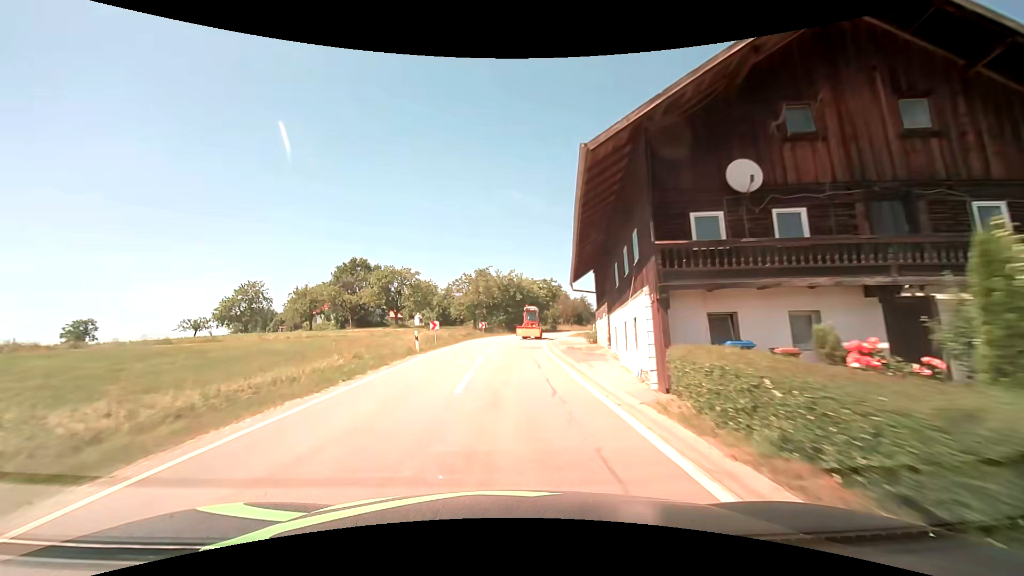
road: tertiary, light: Day
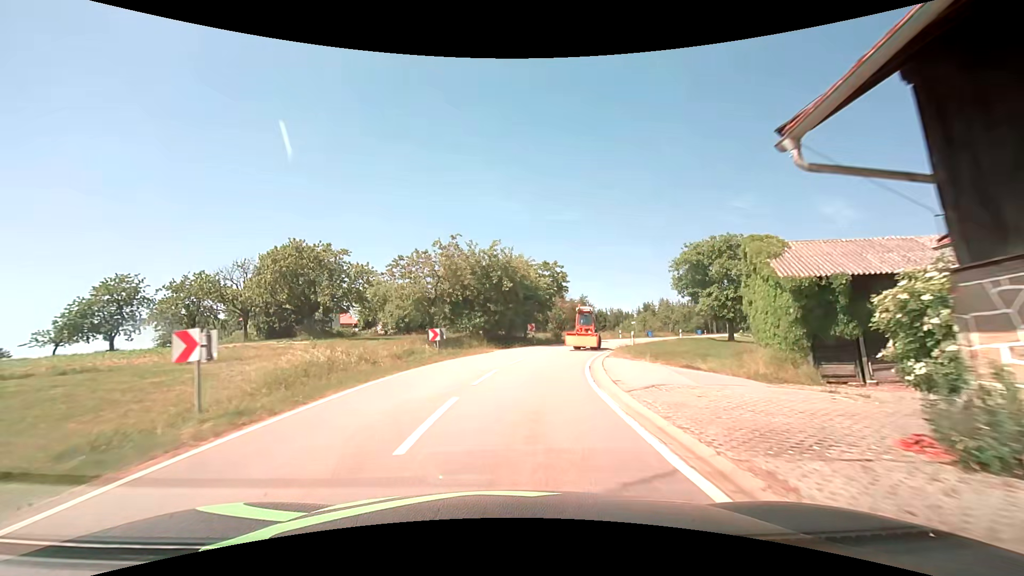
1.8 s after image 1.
(0.0, +22.6) m; +2°
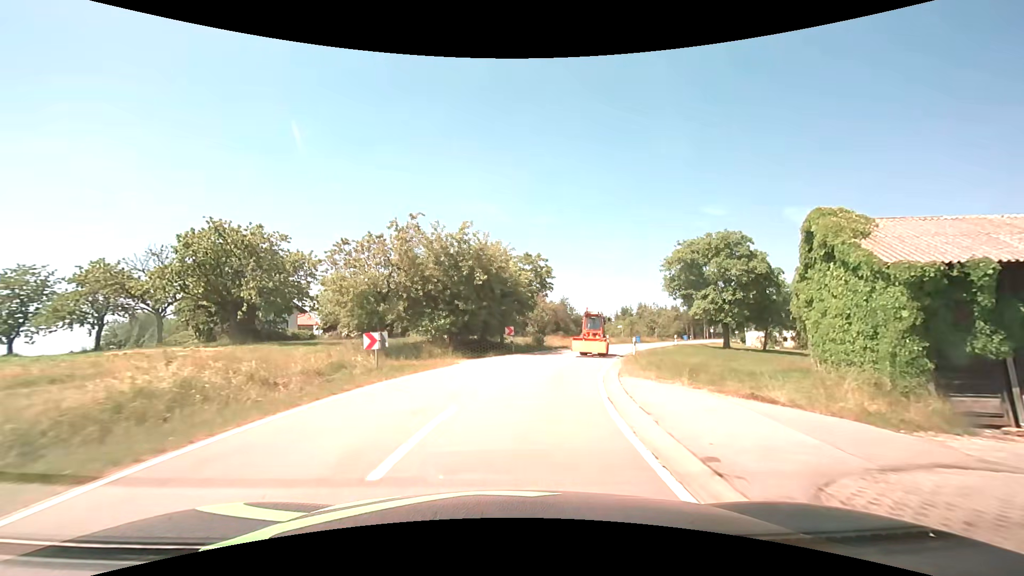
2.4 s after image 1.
(+0.1, +6.6) m; +1°
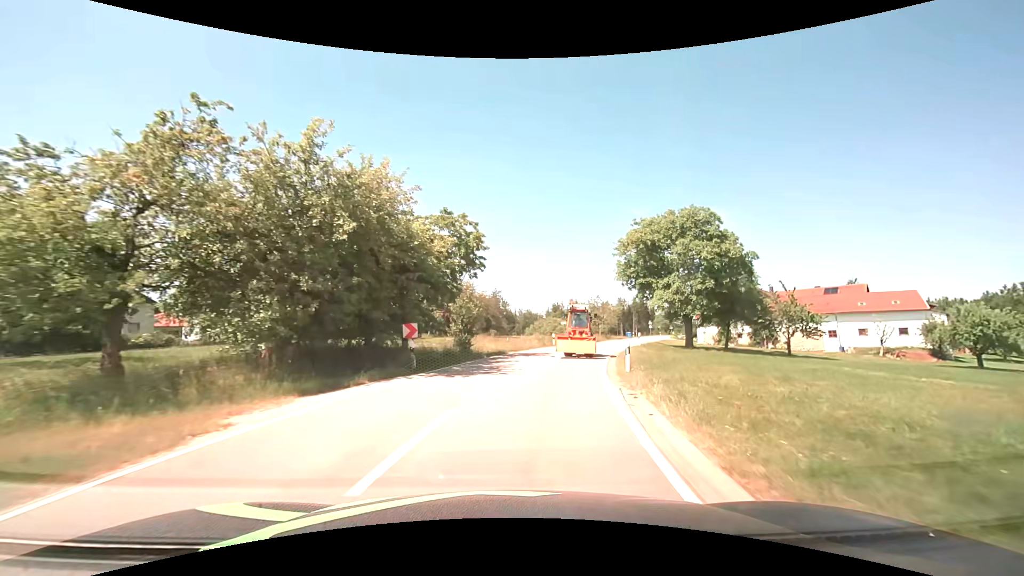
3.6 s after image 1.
(+0.9, +12.3) m; +9°
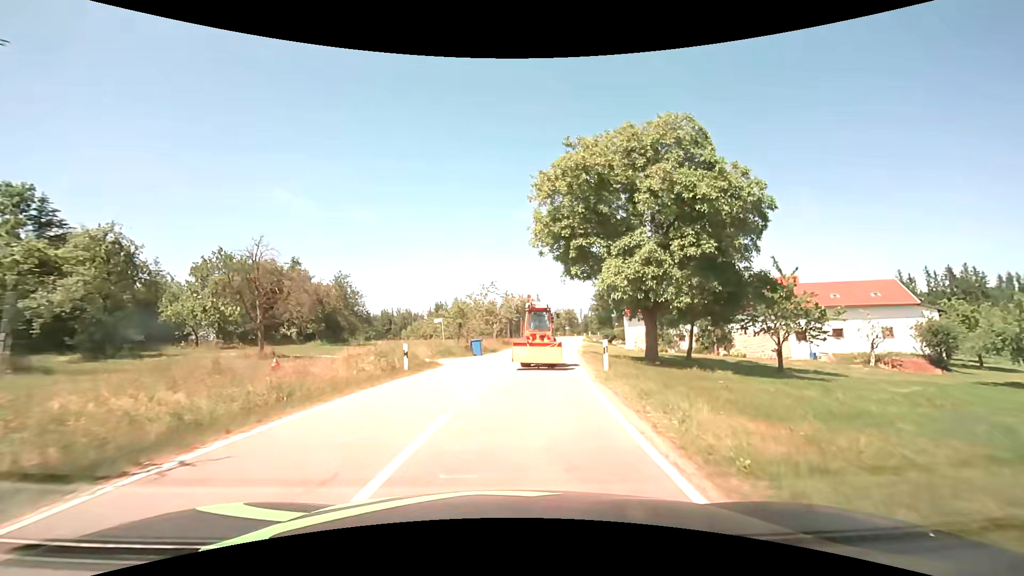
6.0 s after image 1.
(+2.8, +23.5) m; +13°
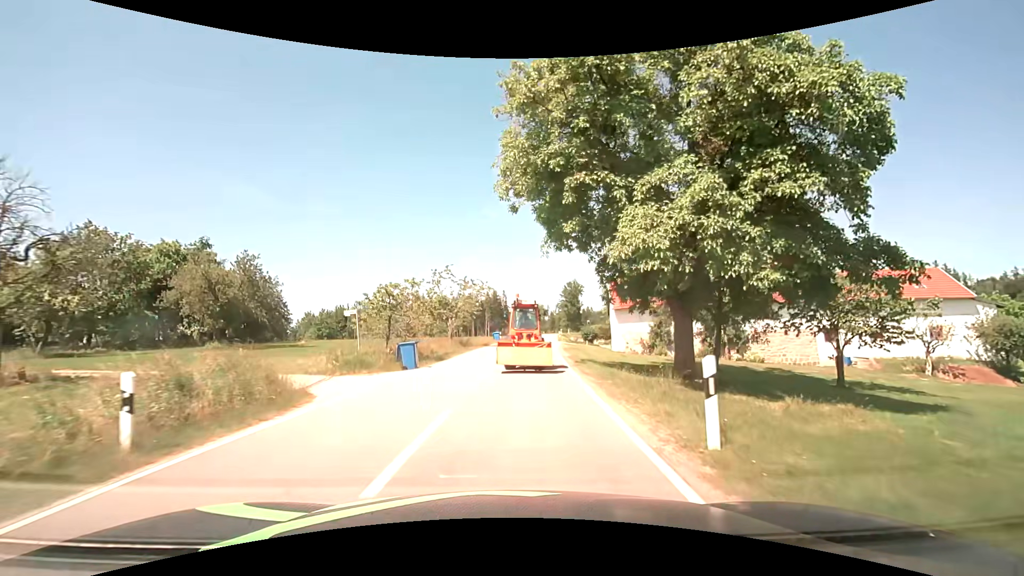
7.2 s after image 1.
(+0.4, +11.1) m; +4°
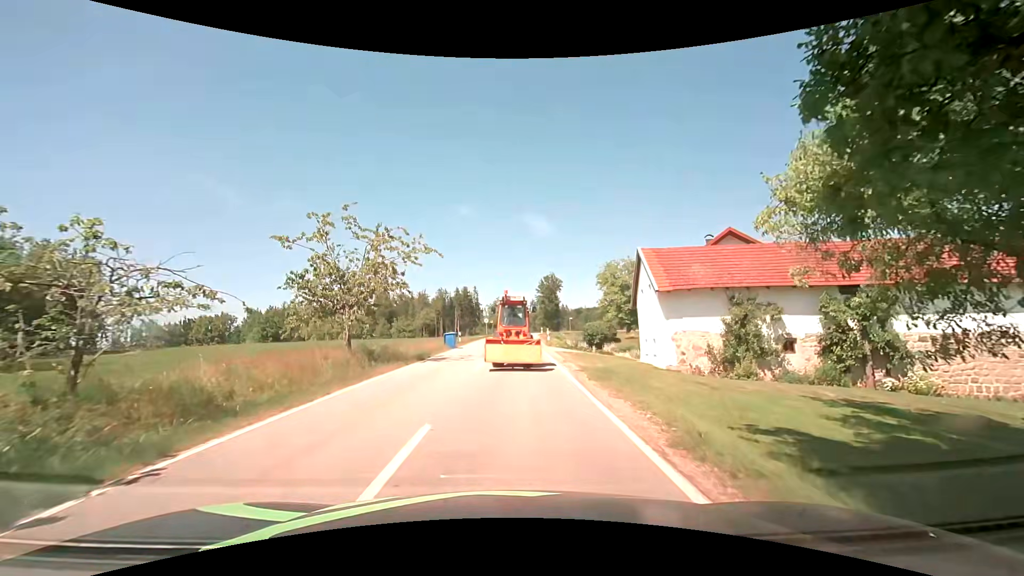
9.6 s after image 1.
(+0.6, +19.0) m; +3°
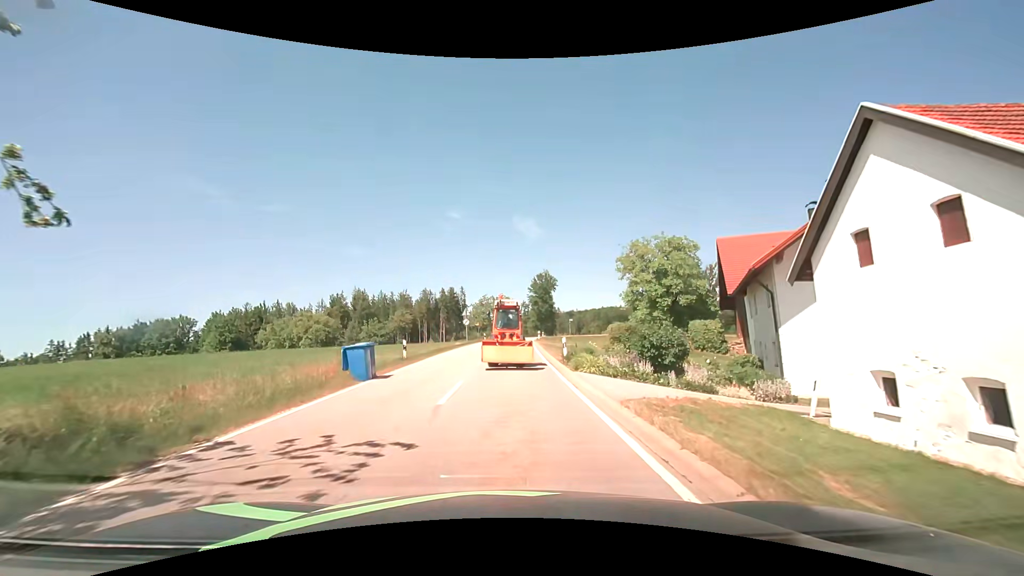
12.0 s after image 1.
(+0.3, +17.8) m; +2°
(0, +10) (0, +20) (0, +30) (0, +40) (+1, +50) (+1, +60) (+2, +70) (+2, +80) (+3, +90) (+4, +100) m
